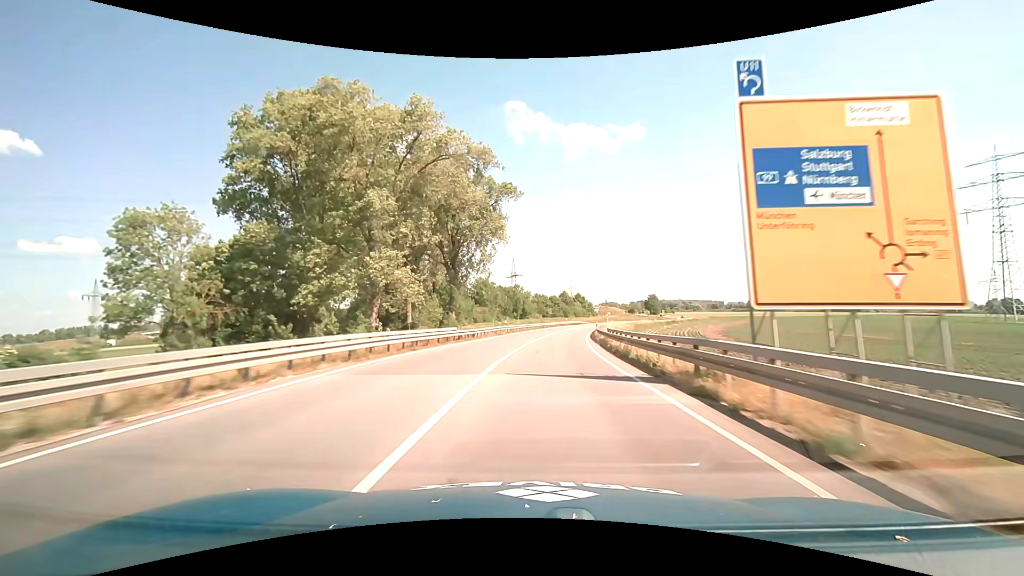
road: primary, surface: asphalt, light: Day
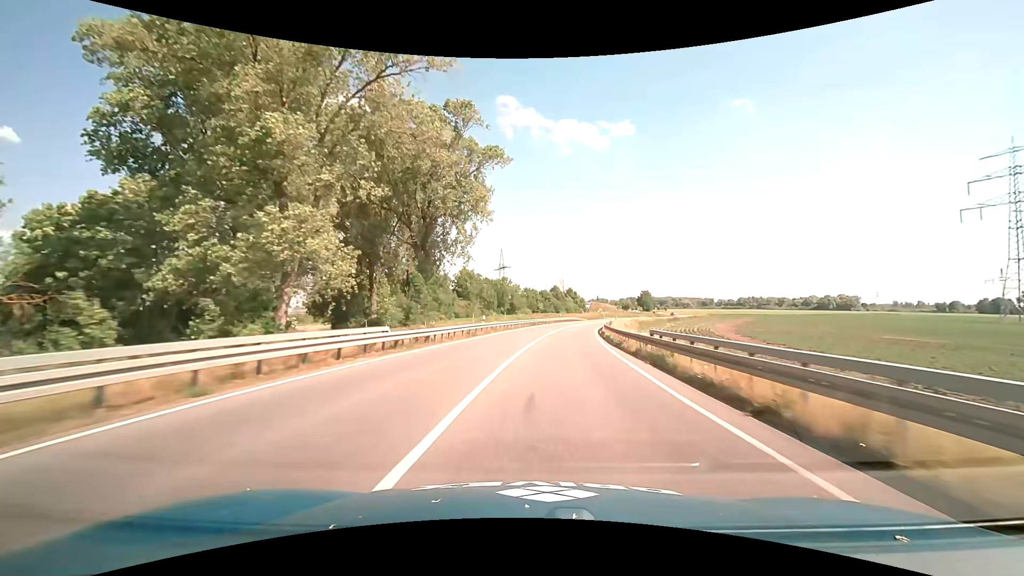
(+0.1, +14.2) m; +1°
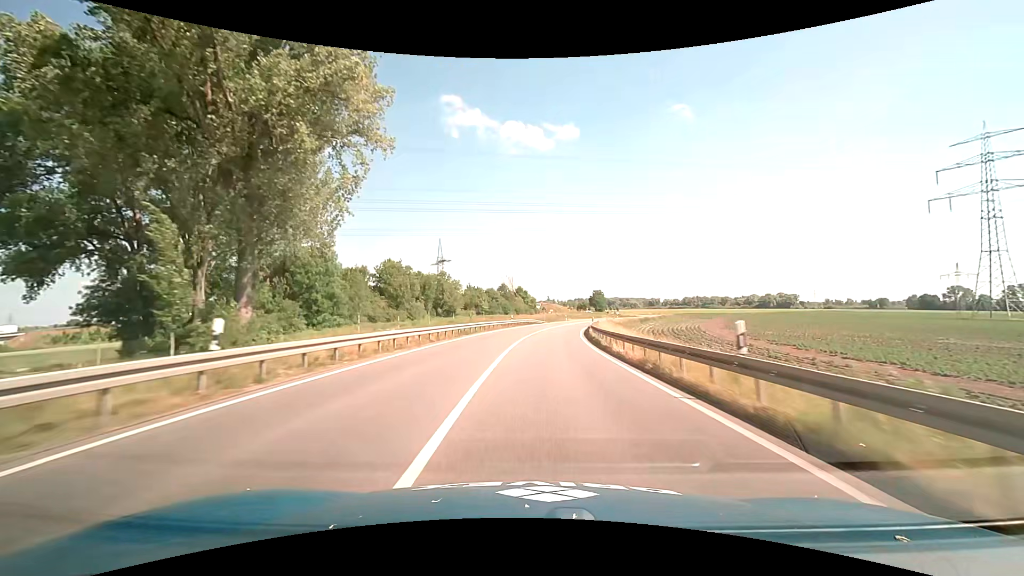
(+1.3, +27.9) m; +6°
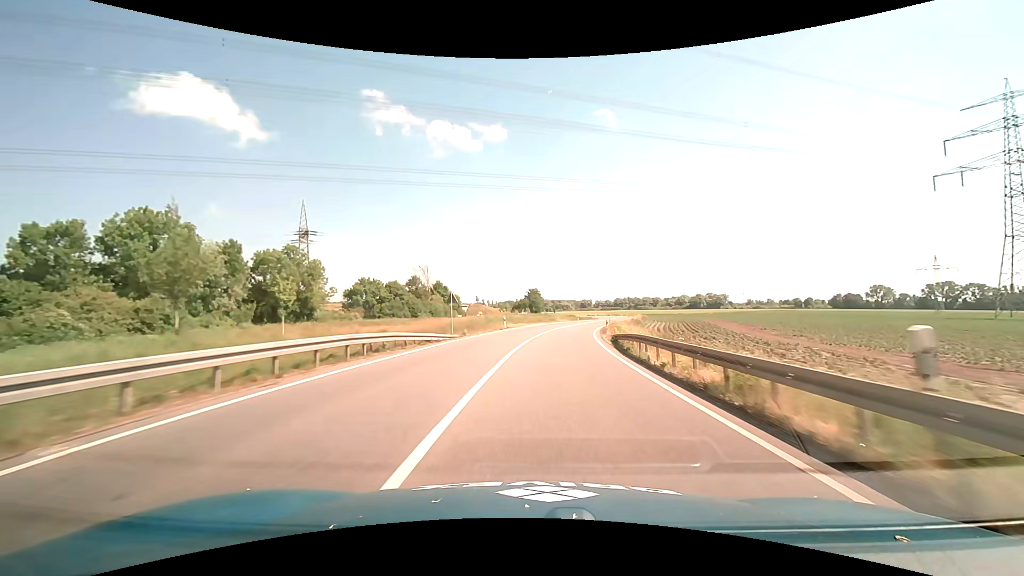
(+2.9, +52.7) m; +7°
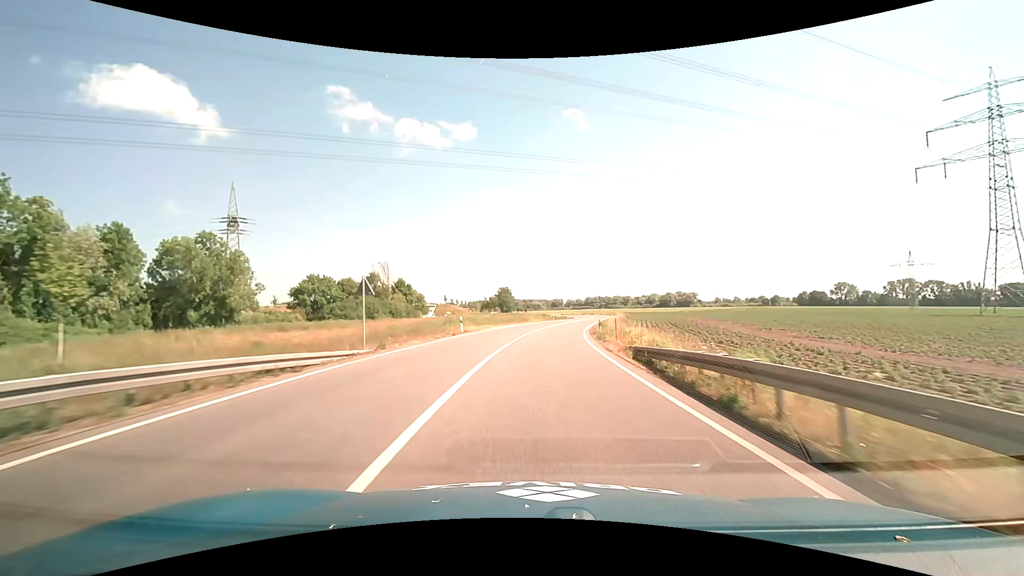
(+0.4, +12.2) m; +4°
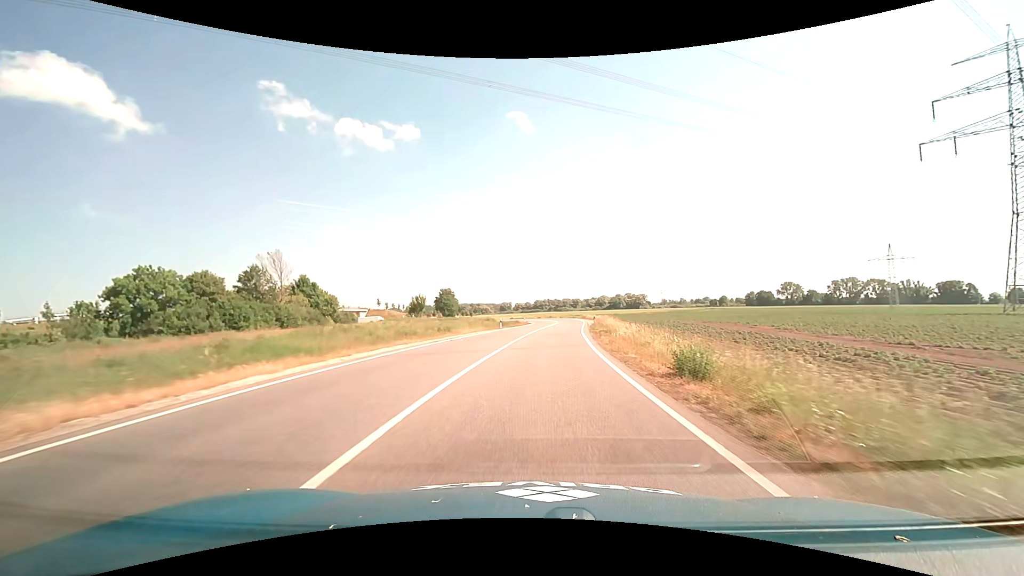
(+1.7, +33.2) m; +6°
